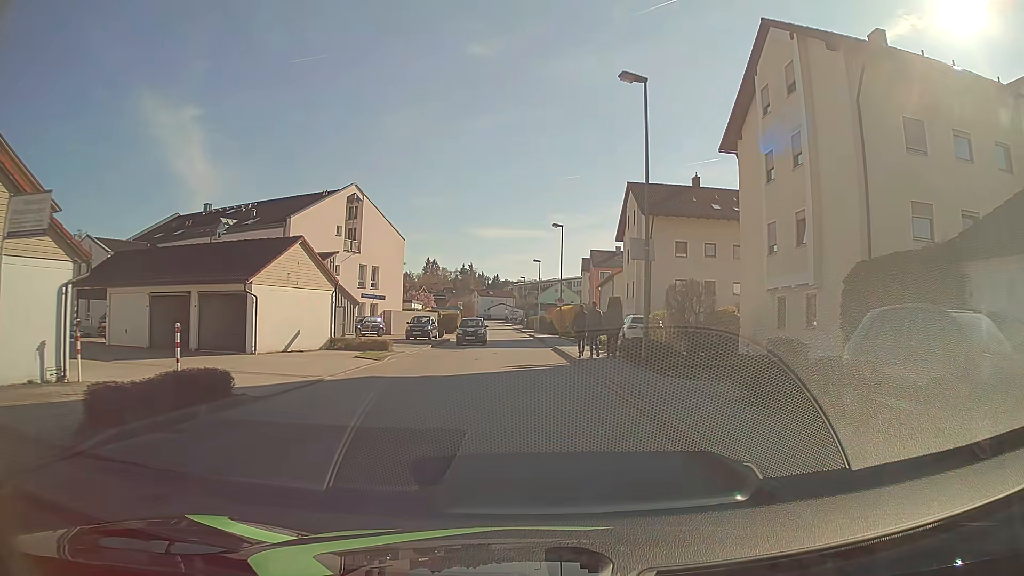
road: unclassified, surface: asphalt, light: Day
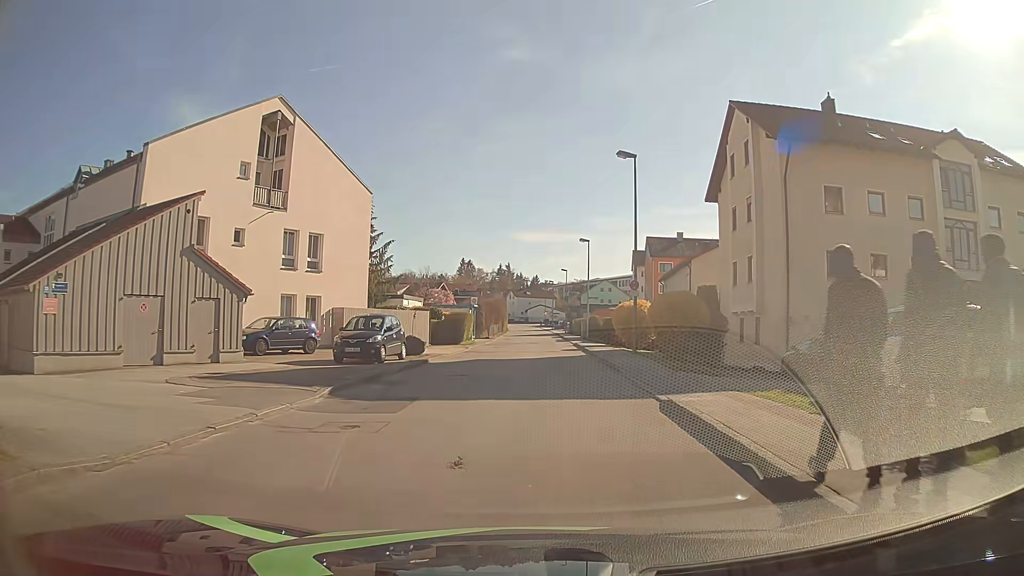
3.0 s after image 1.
(-0.3, +21.5) m; -3°
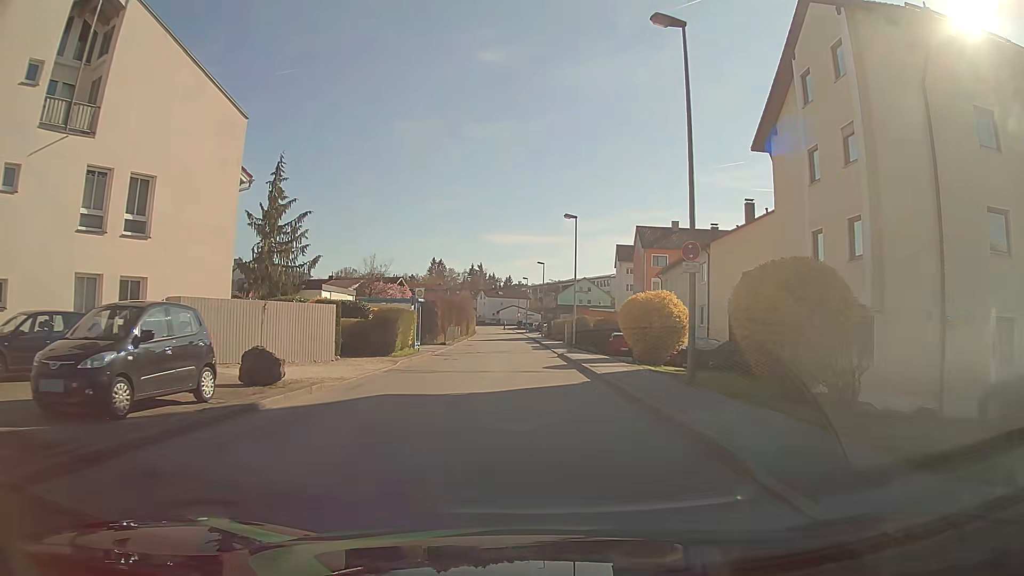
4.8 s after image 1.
(+0.2, +13.1) m; +2°
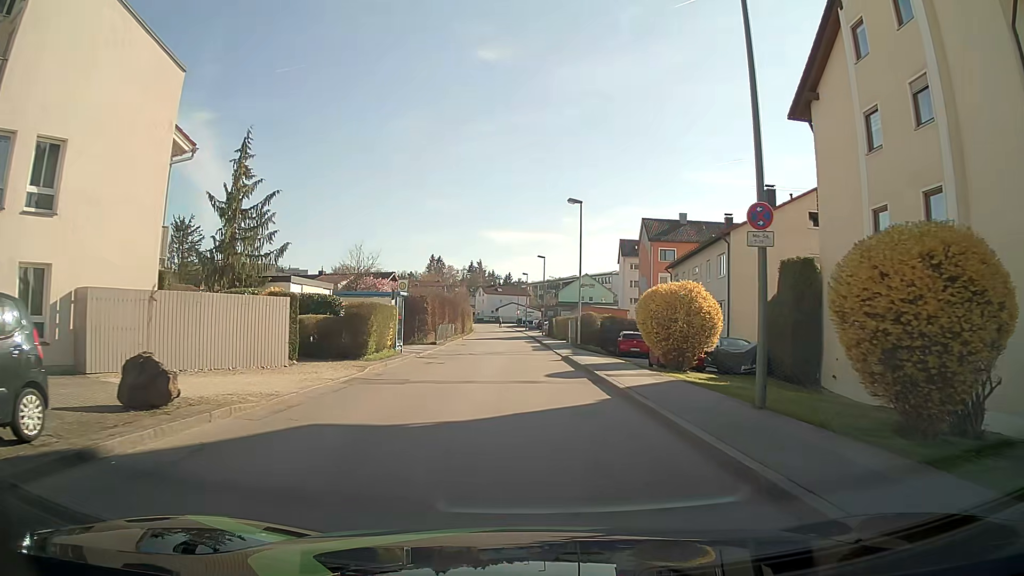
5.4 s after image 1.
(0.0, +4.4) m; 0°
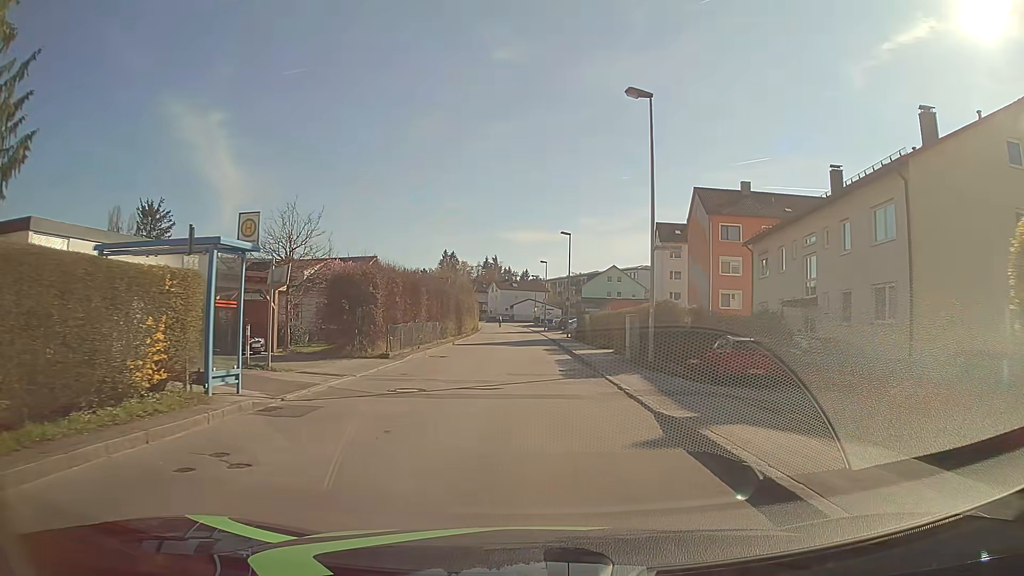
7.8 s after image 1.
(-0.3, +17.8) m; -2°
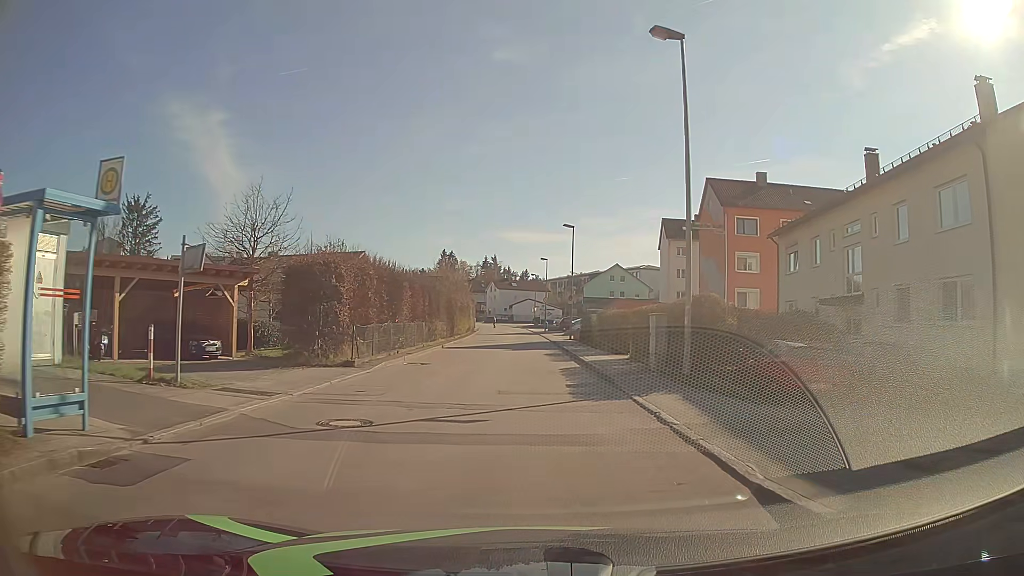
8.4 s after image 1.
(+0.1, +4.5) m; +1°
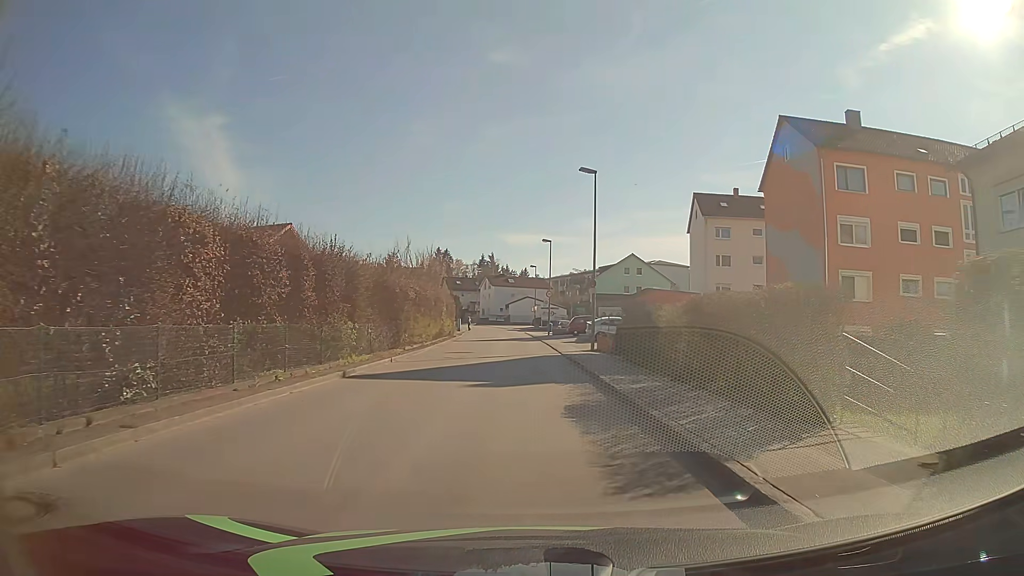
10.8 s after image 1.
(+0.1, +18.2) m; 0°
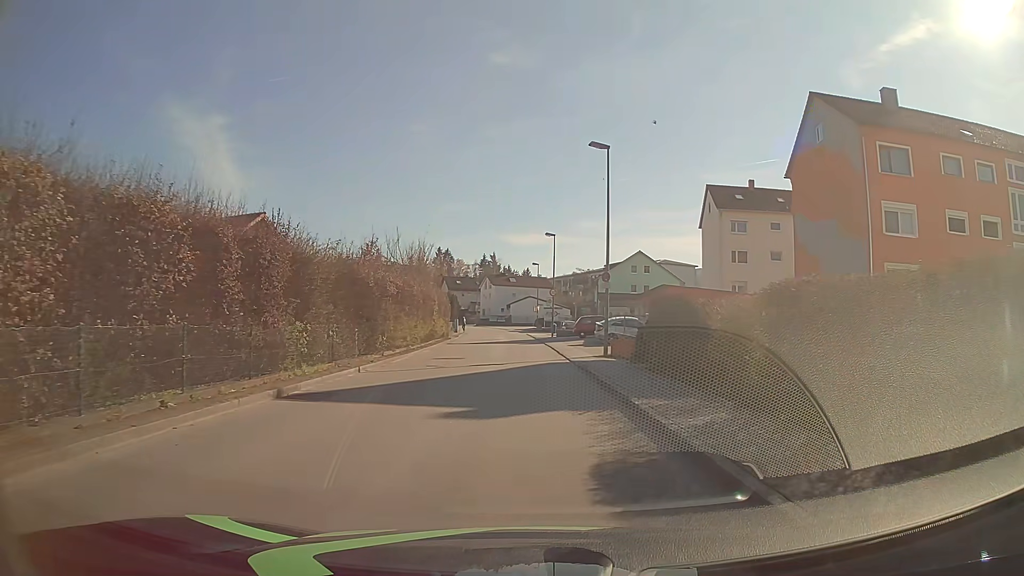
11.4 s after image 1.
(0.0, +4.6) m; 0°
(0, +10) (0, +20) (-1, +30) (-1, +40) (-2, +50) (-2, +60) (-3, +70) (-4, +80) (-6, +90) (-9, +99) m
